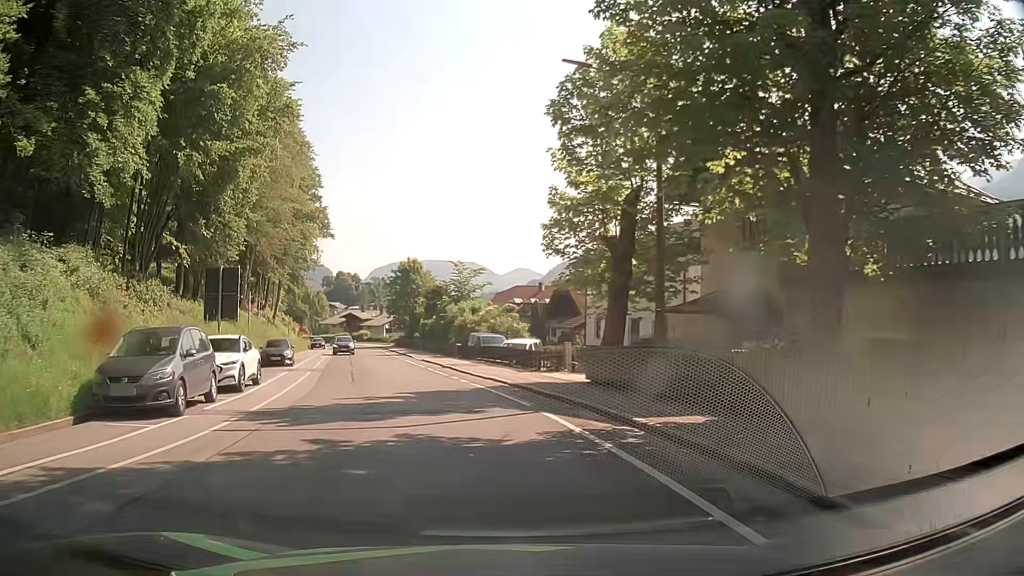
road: tertiary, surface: asphalt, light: Day
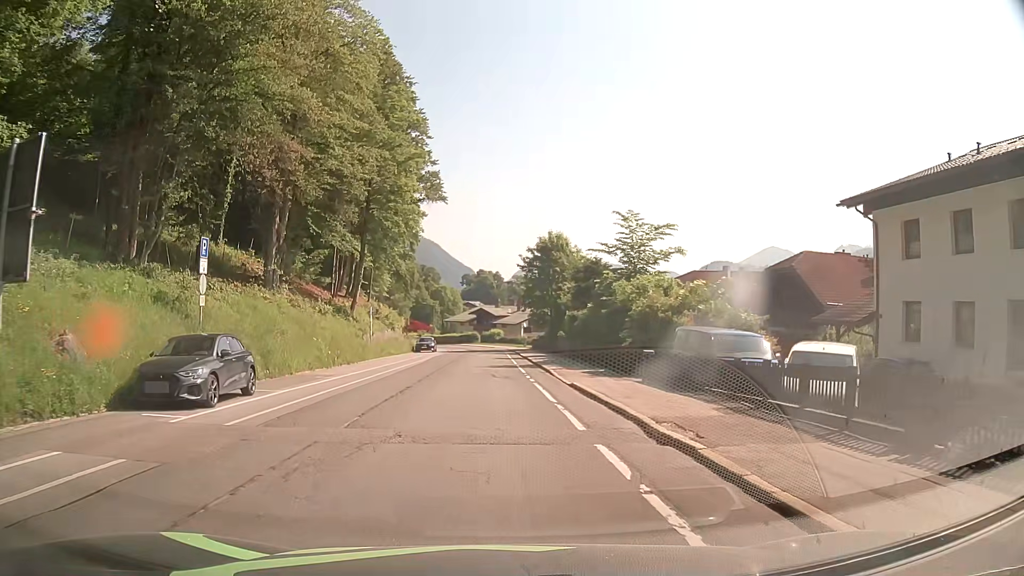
(-2.7, +23.5) m; -13°
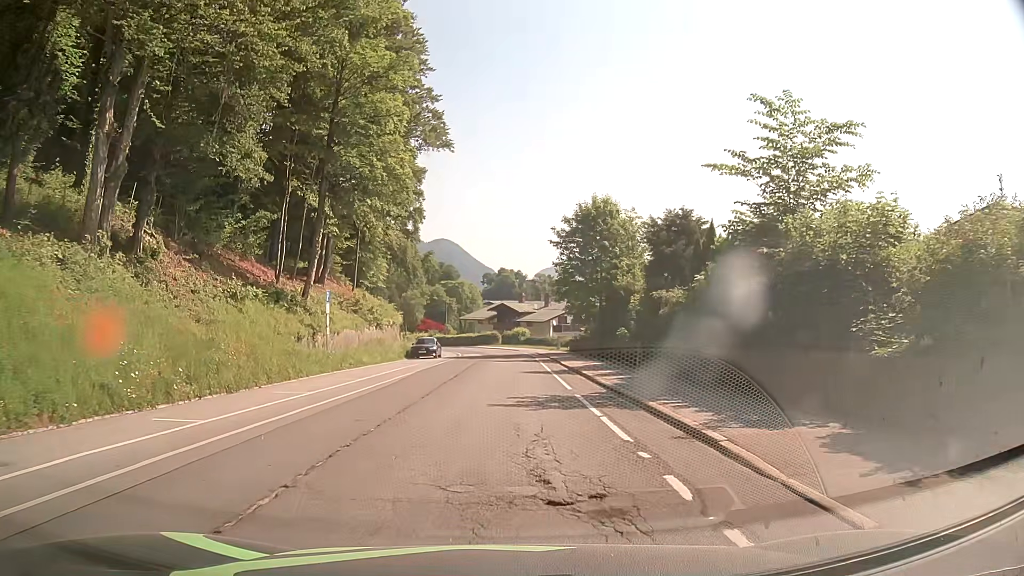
(-0.4, +18.4) m; -2°
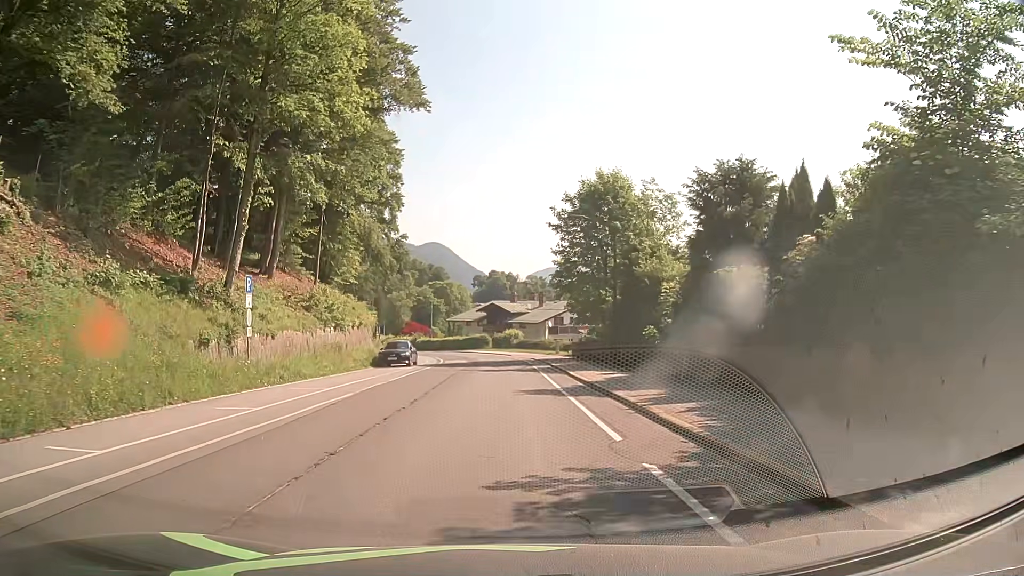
(+0.2, +9.1) m; +1°
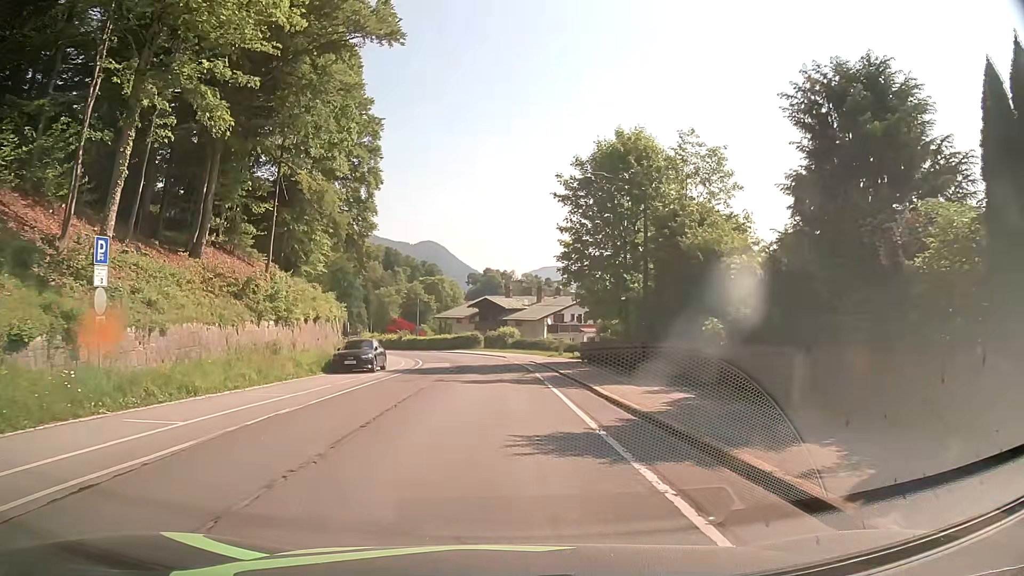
(+0.1, +9.0) m; +1°
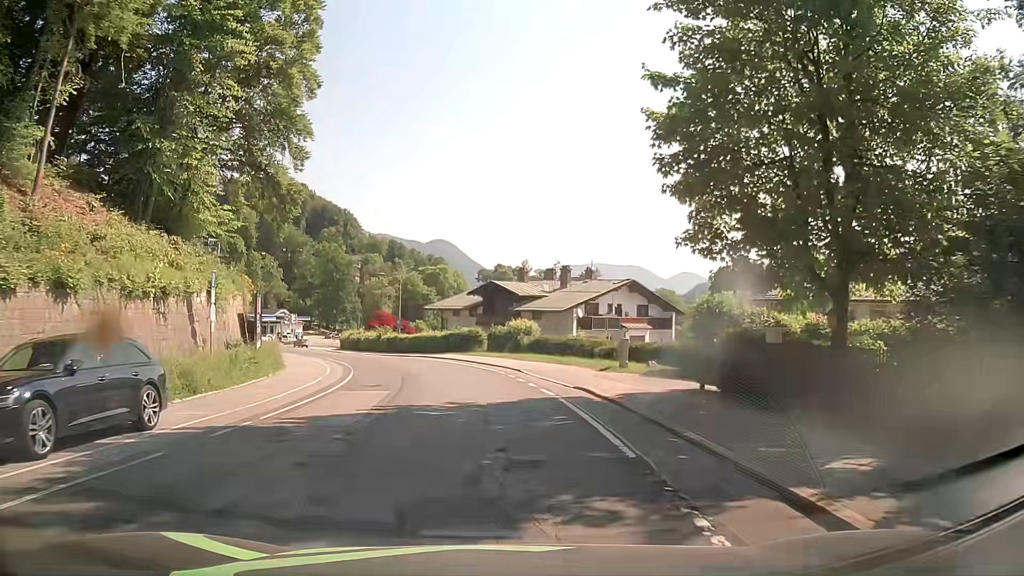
(-0.1, +22.6) m; -2°
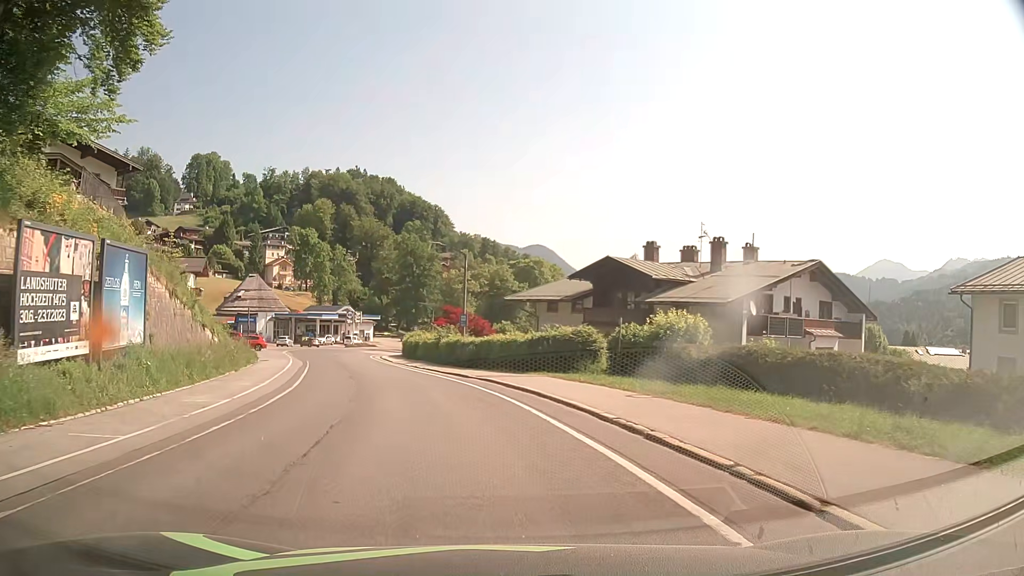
(-1.1, +22.4) m; -7°
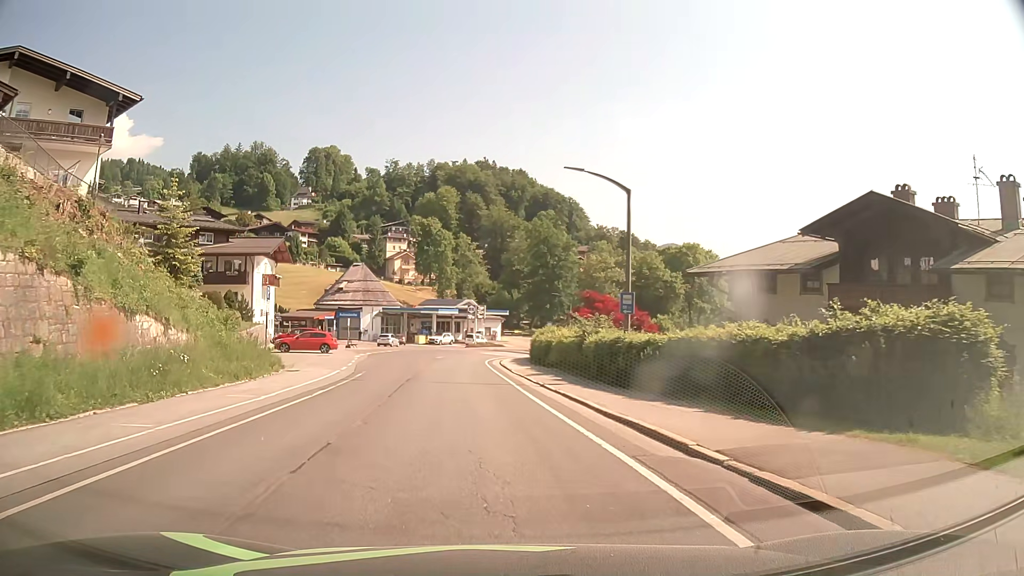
(-1.9, +17.8) m; -12°
(0, +10) (-1, +20) (-2, +30) (-3, +40) (-3, +50) (-3, +60) (-2, +70) (0, +80) (+3, +89) (+6, +99) m
